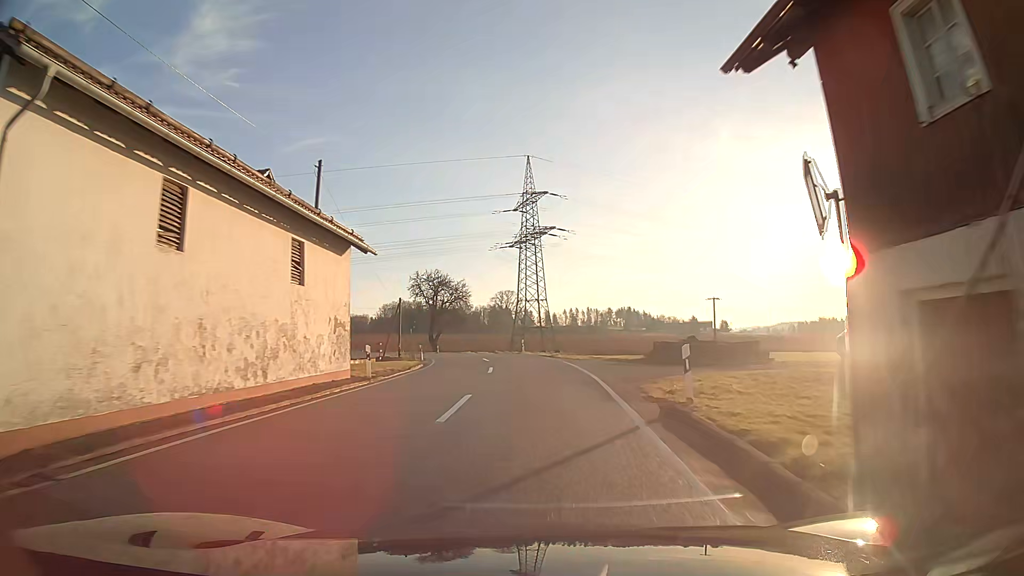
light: Day
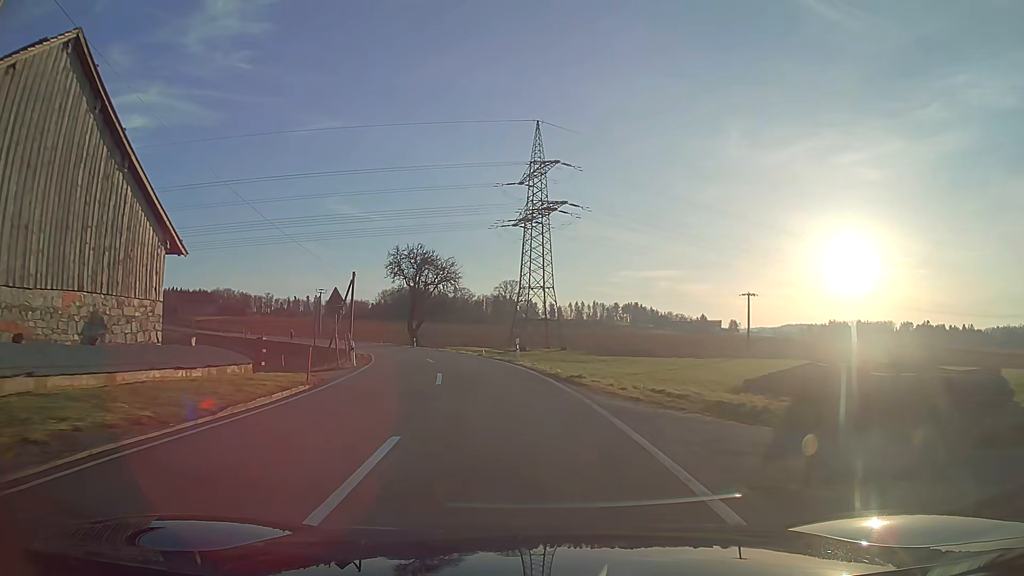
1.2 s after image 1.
(0.0, +17.6) m; -1°
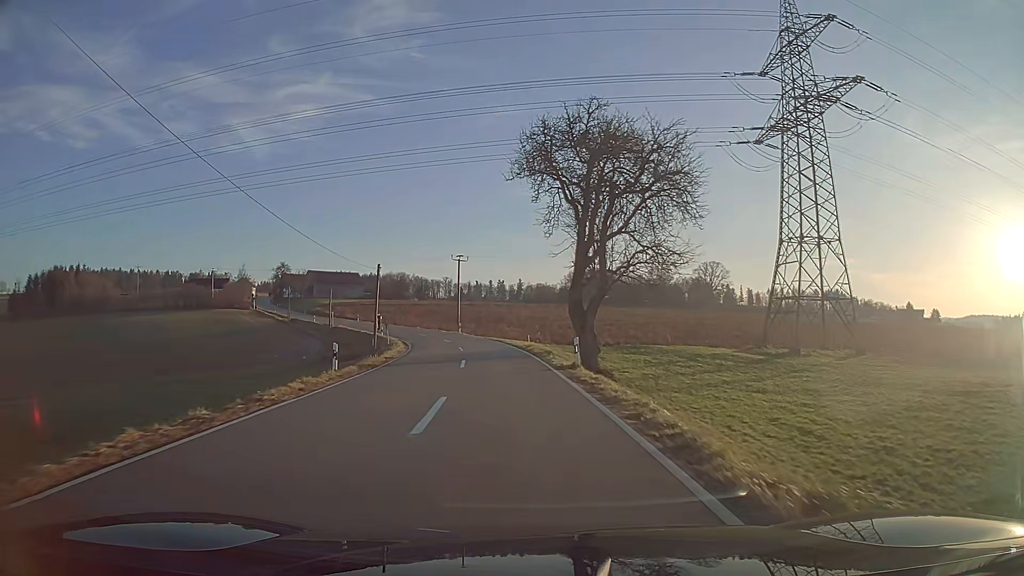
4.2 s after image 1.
(-6.5, +44.9) m; -16°
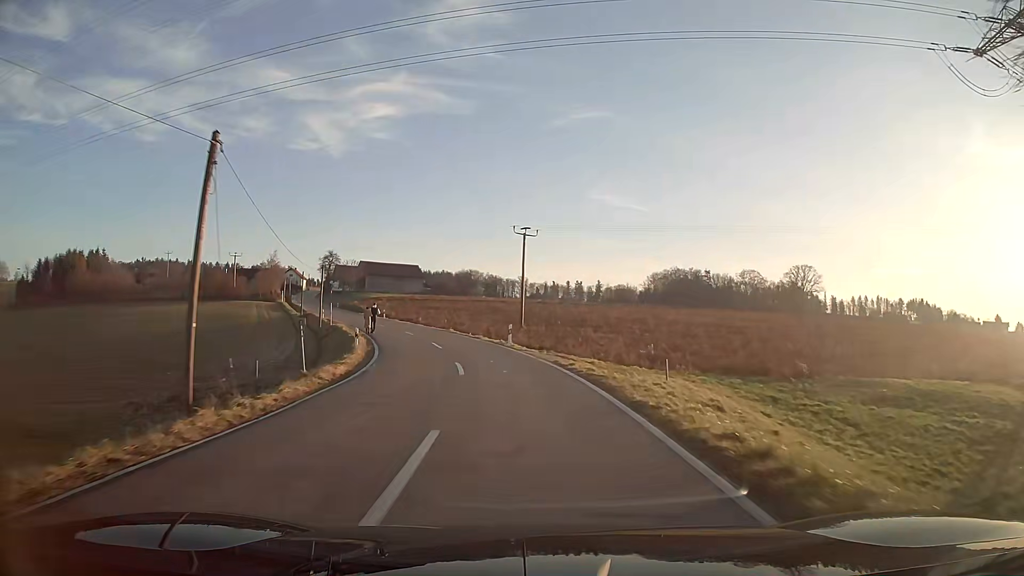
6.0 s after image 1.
(-1.7, +28.6) m; -7°
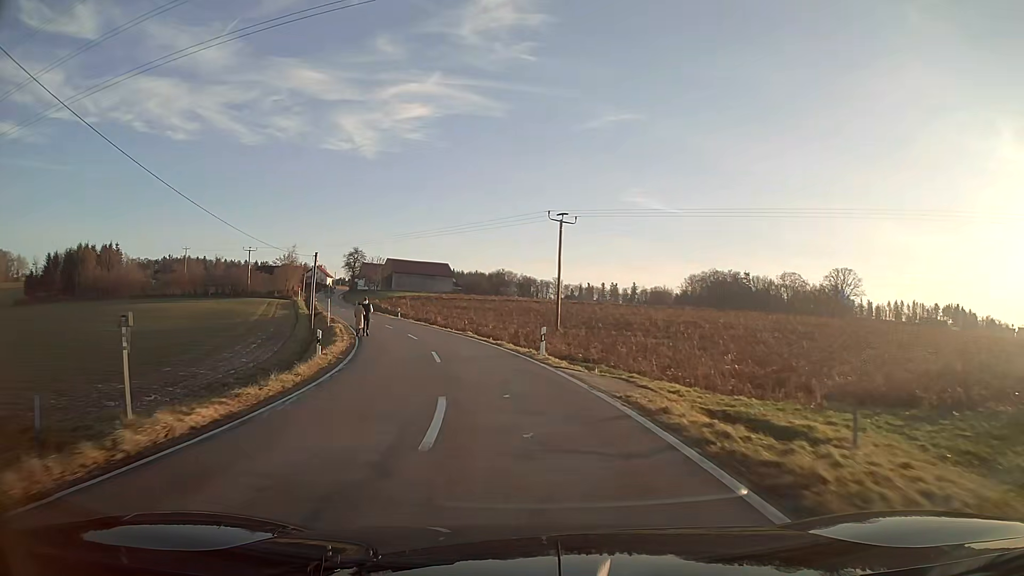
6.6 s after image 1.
(-0.2, +9.6) m; -3°
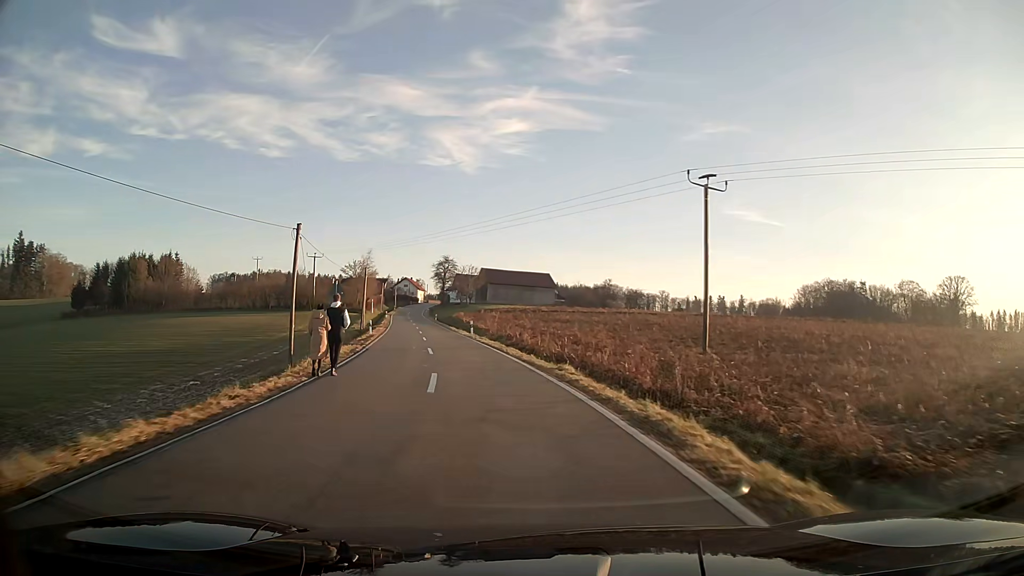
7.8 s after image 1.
(-1.5, +19.2) m; -9°
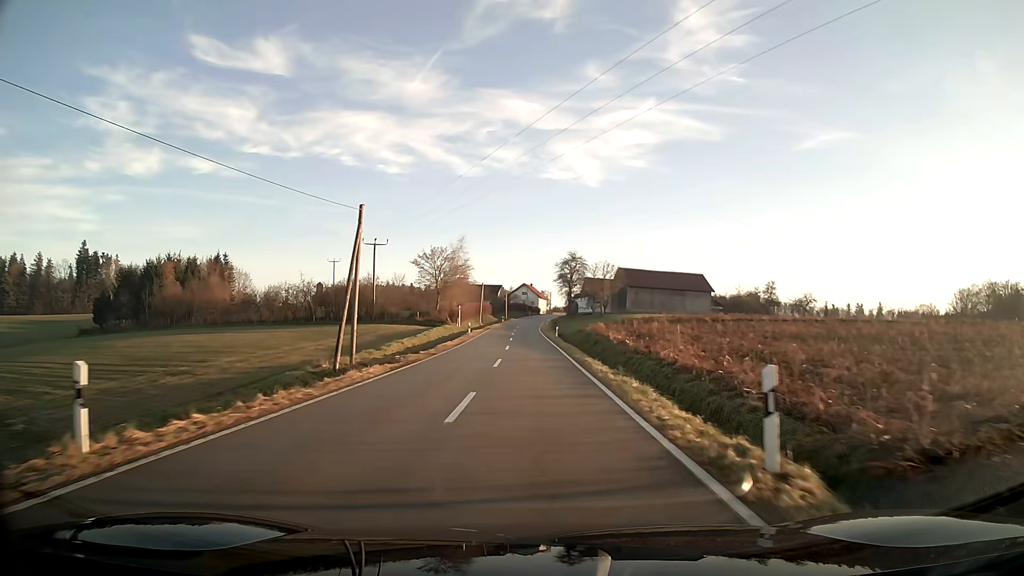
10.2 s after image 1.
(-4.2, +39.8) m; -9°
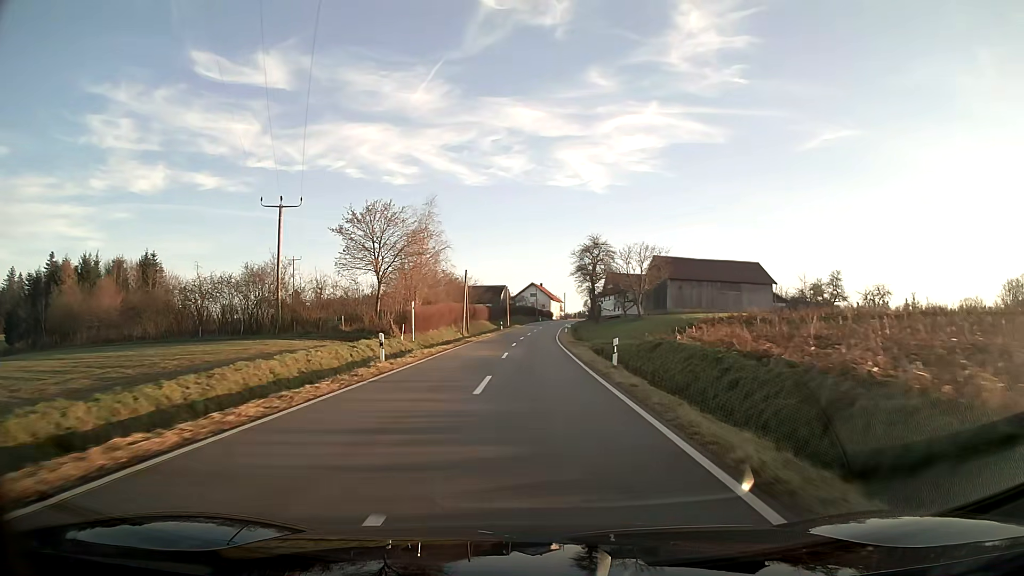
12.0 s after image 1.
(-0.3, +33.4) m; -1°
